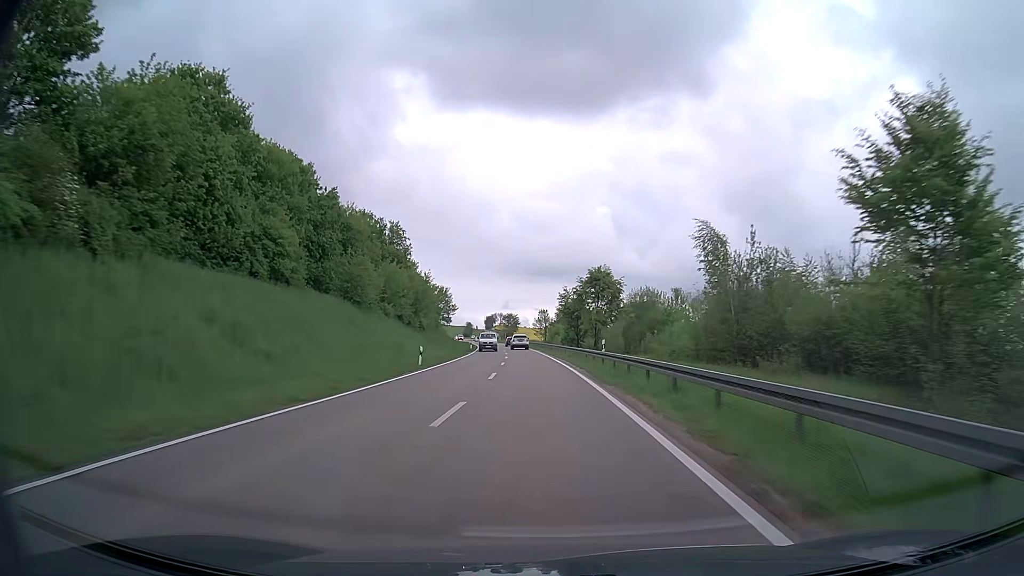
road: secondary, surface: asphalt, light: Day
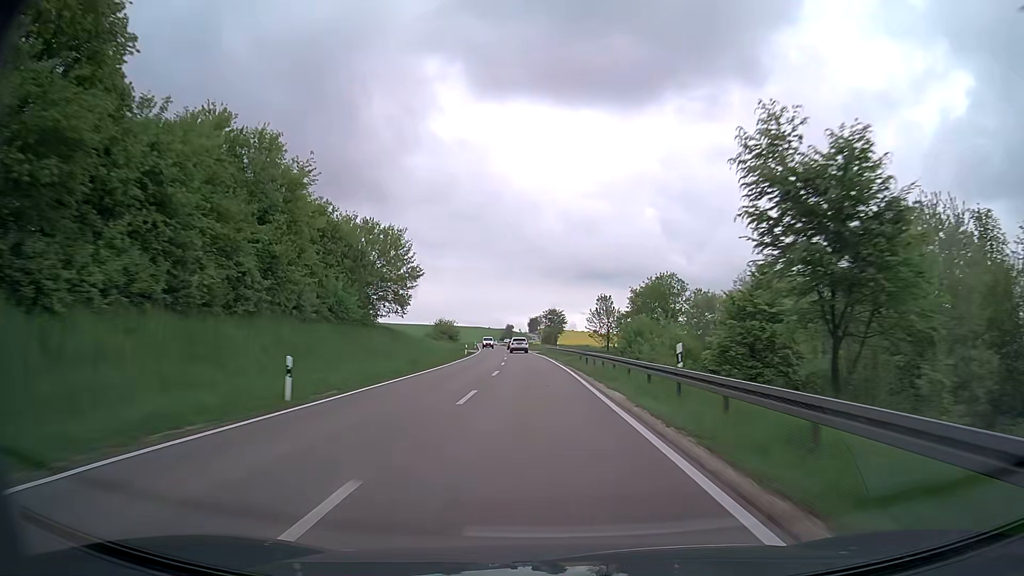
(-2.2, +68.5) m; -4°
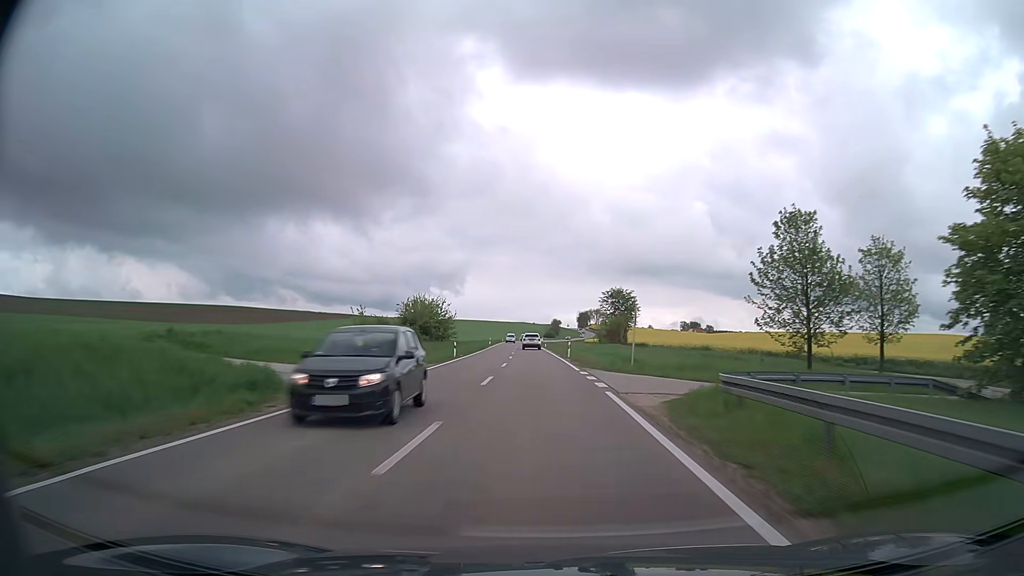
(-2.1, +68.2) m; -4°
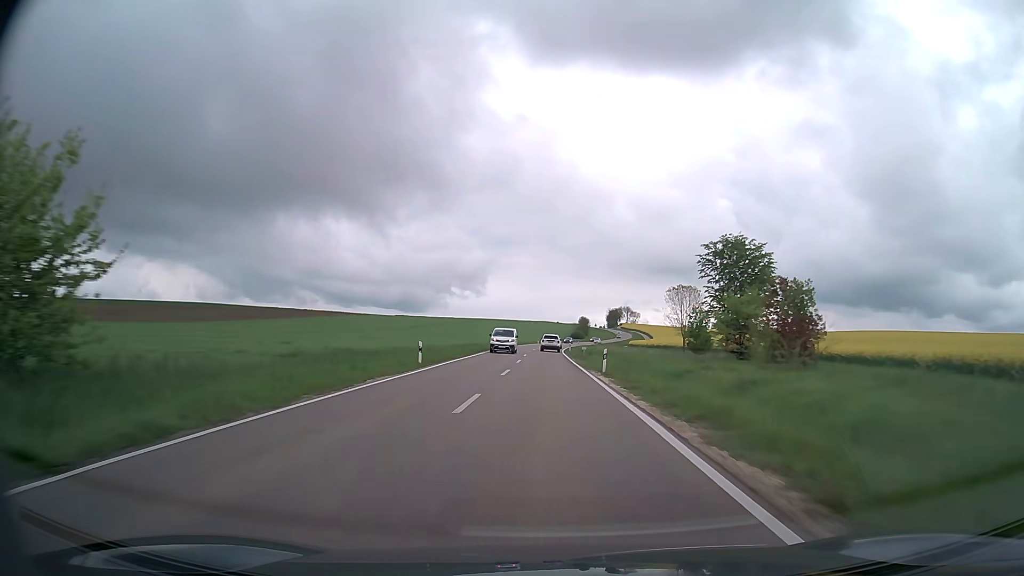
(-1.7, +67.2) m; -2°
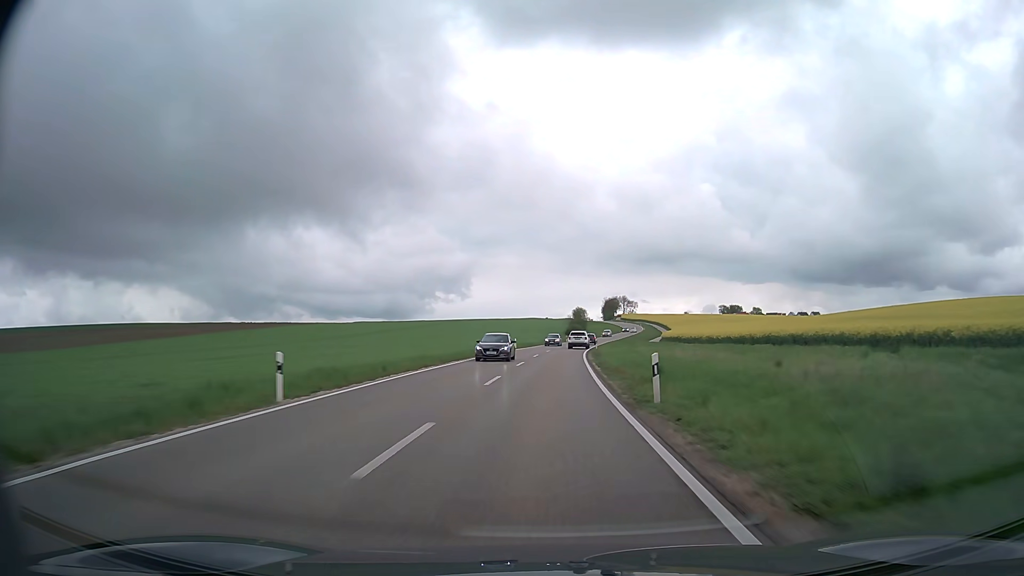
(+0.4, +65.8) m; +1°
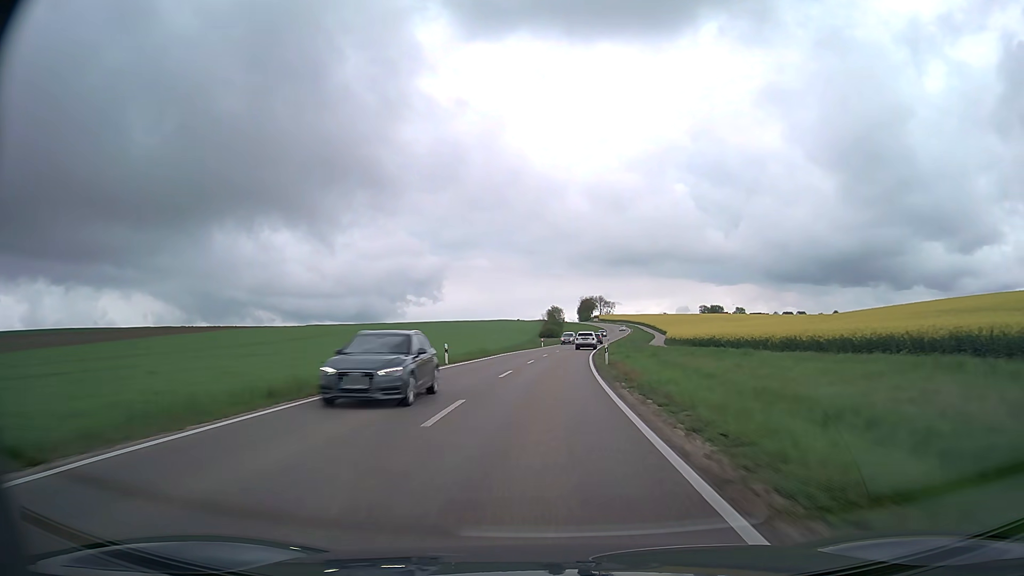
(+0.5, +32.6) m; +2°
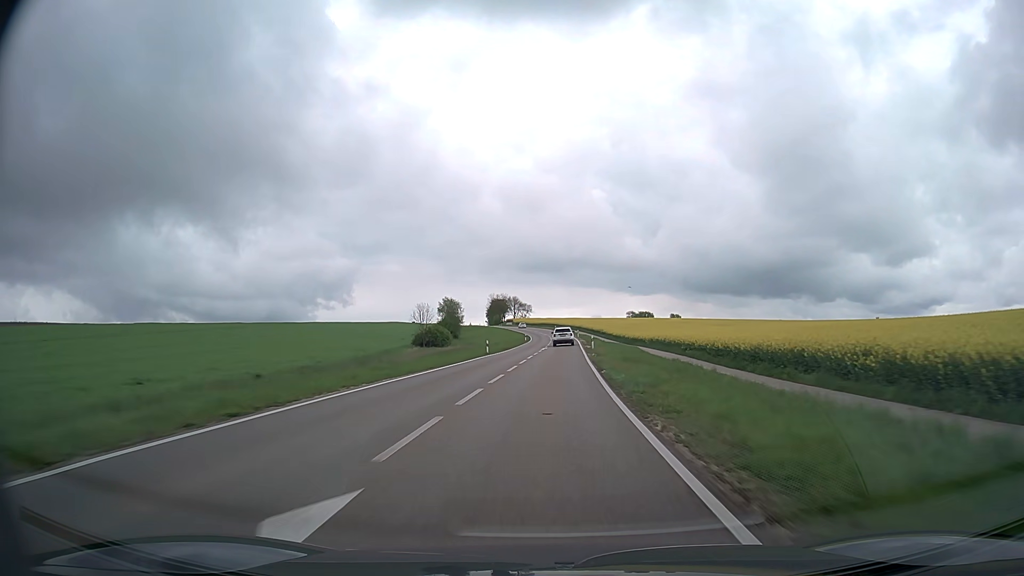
(+5.2, +80.8) m; +7°
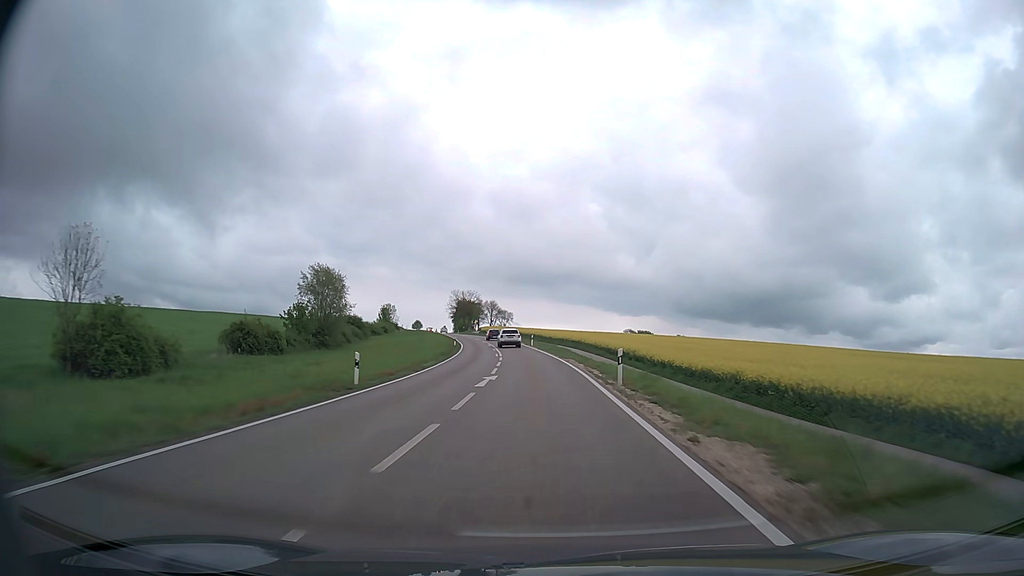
(+2.4, +80.8) m; +1°
(0, +10) (0, +20) (0, +30) (-1, +40) (-2, +50) (-3, +60) (-4, +70) (-5, +80) (-6, +90) (-8, +99) m
